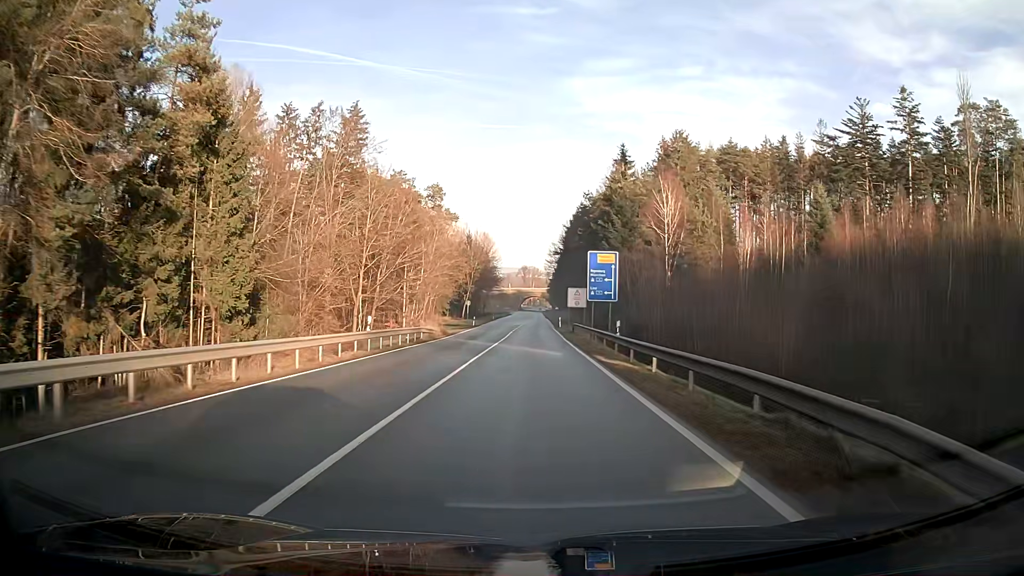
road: secondary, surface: asphalt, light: Day
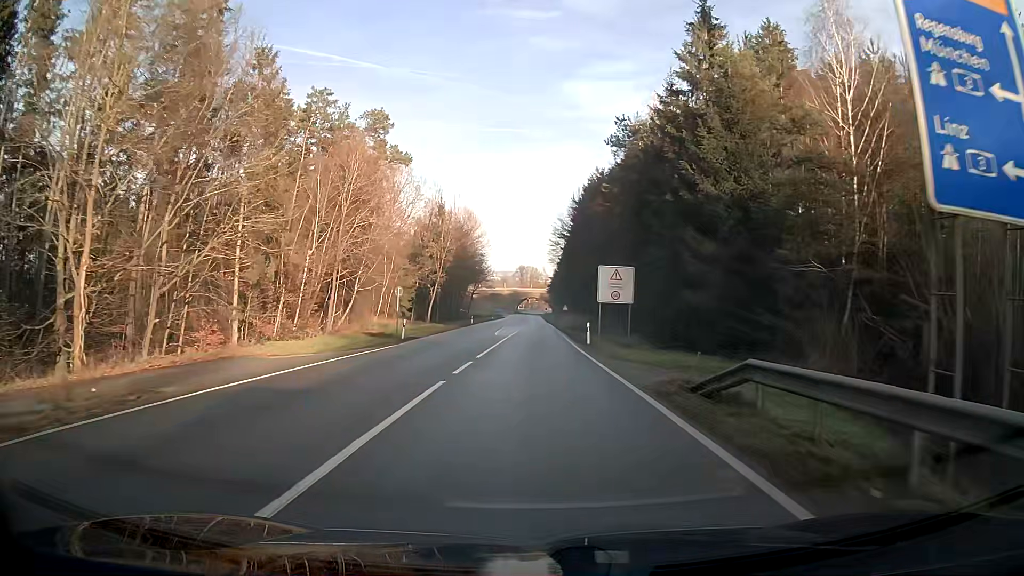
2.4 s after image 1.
(0.0, +40.1) m; 0°
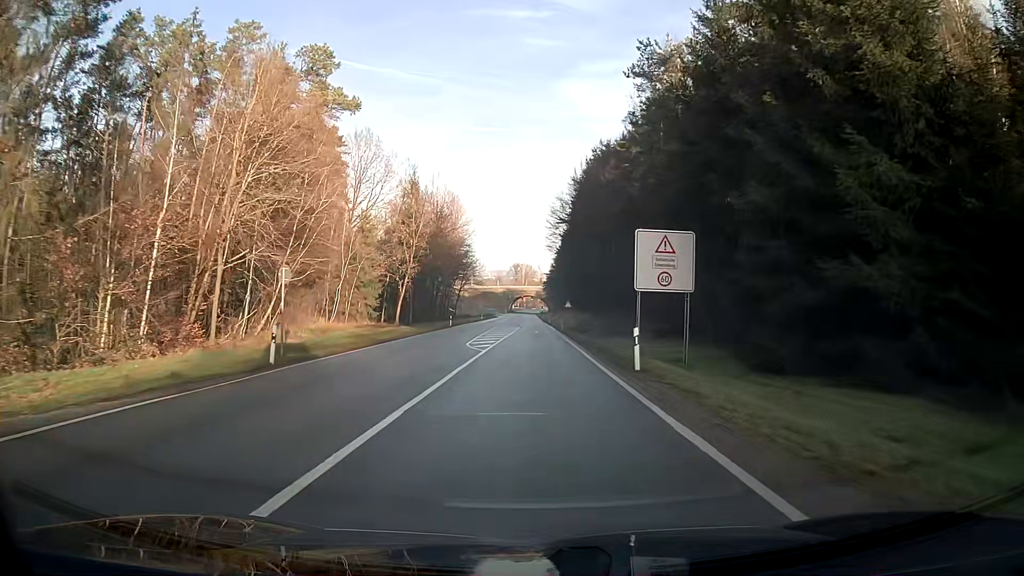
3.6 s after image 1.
(+0.1, +17.5) m; 0°
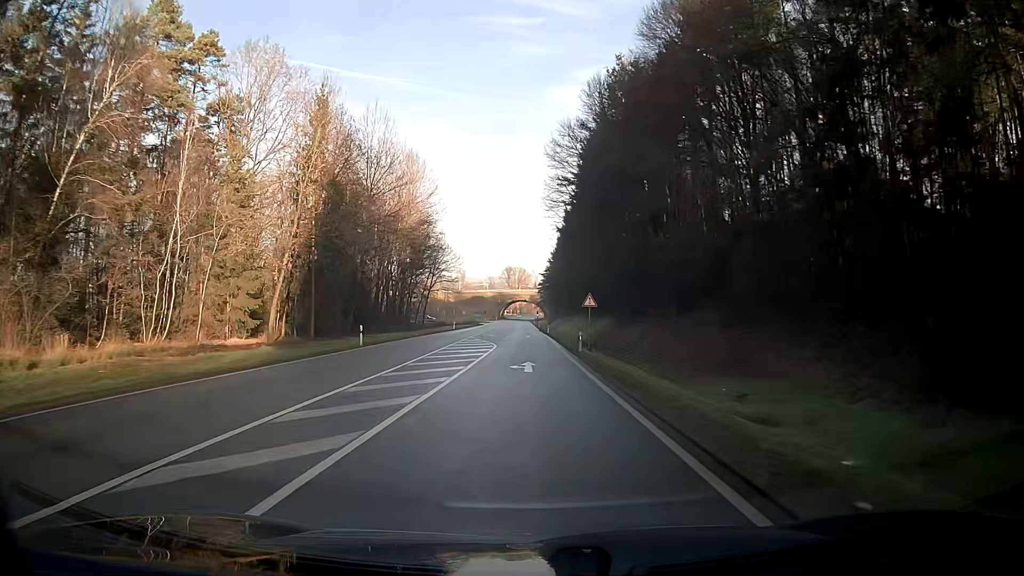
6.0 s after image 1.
(0.0, +33.7) m; 0°
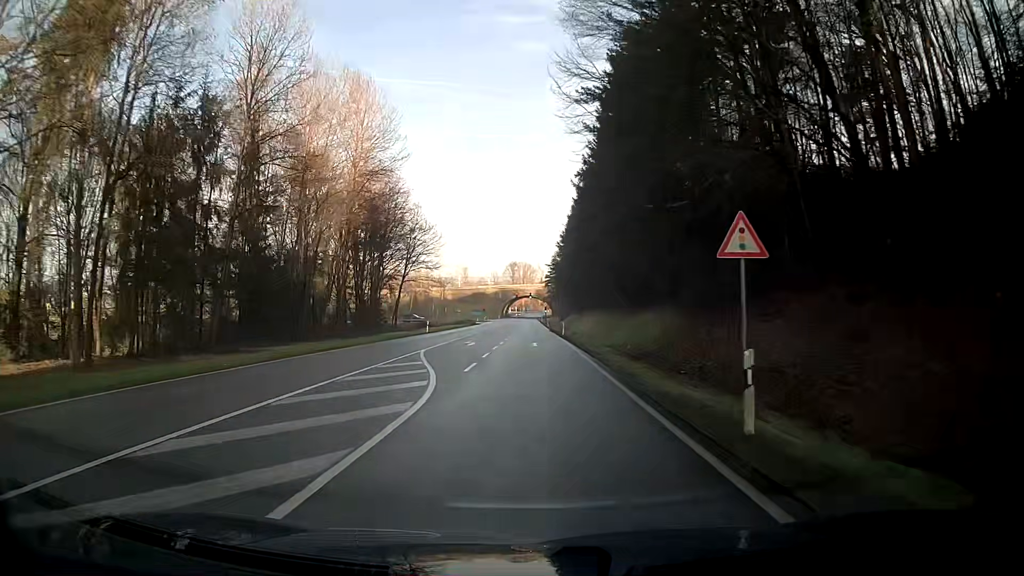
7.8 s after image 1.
(0.0, +26.3) m; 0°
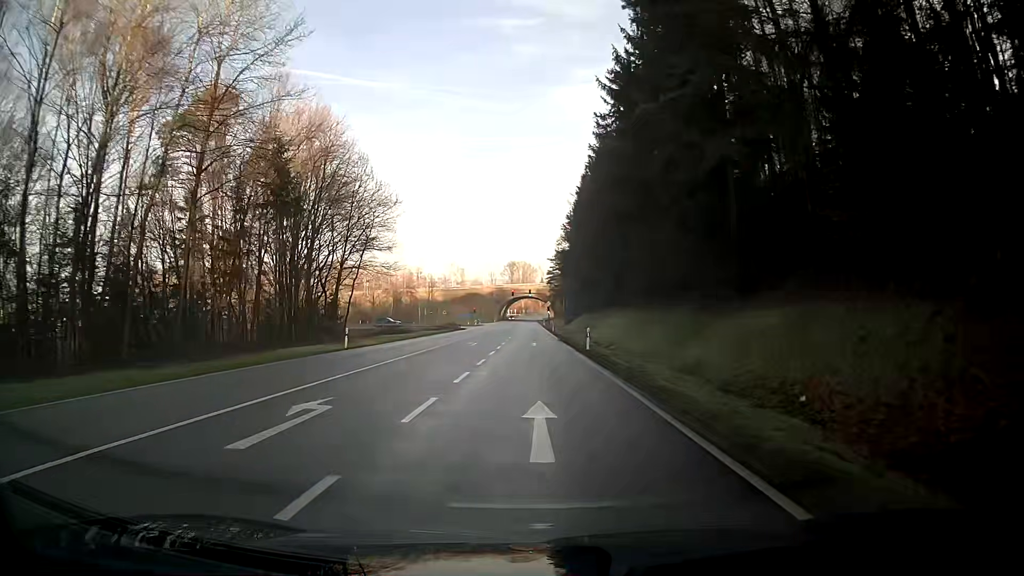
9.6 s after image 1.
(-0.1, +26.2) m; 0°
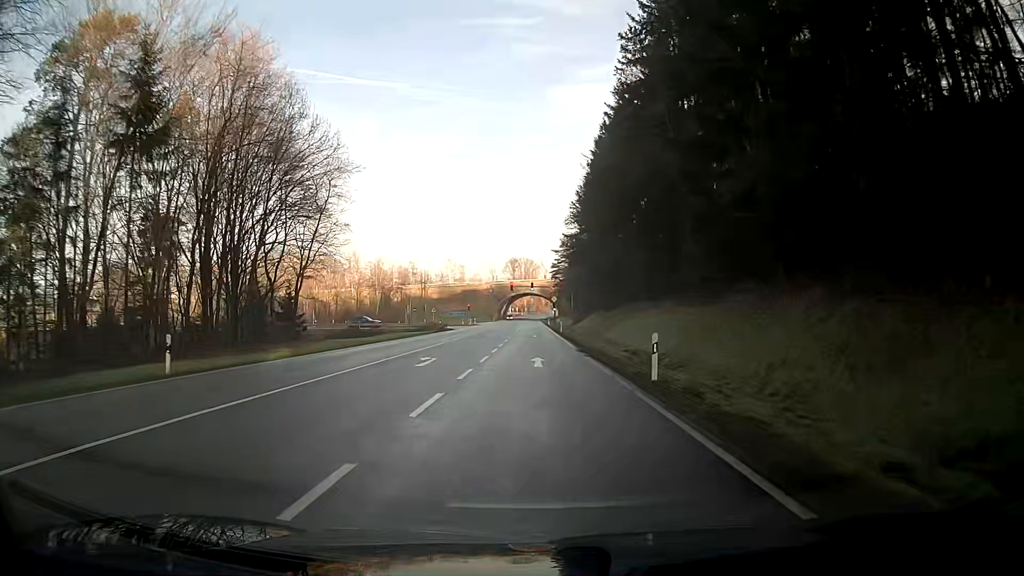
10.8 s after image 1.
(-0.1, +17.6) m; -1°
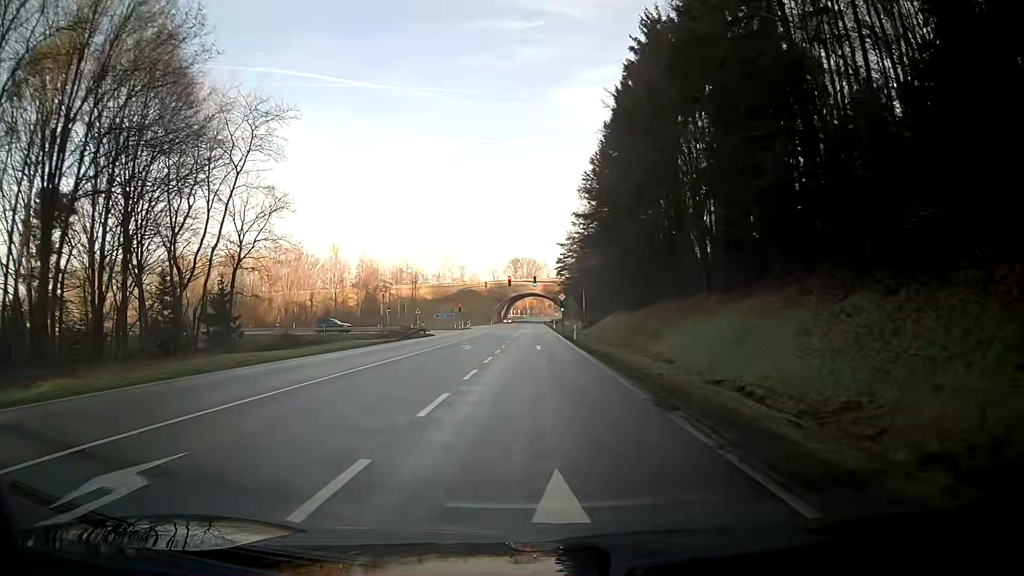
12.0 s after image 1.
(0.0, +17.8) m; 0°
